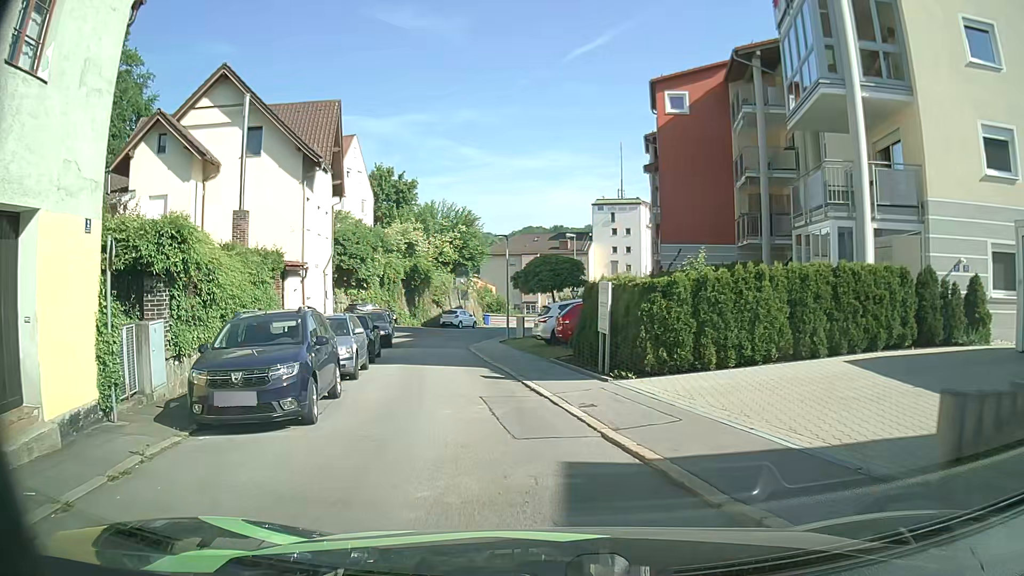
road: residential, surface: asphalt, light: Day
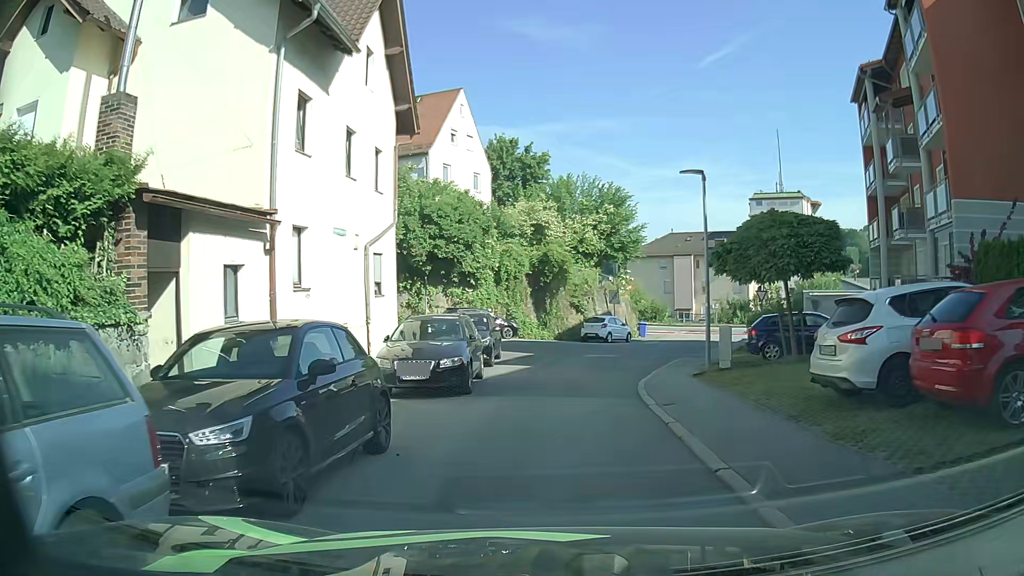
(-1.8, +14.9) m; -13°
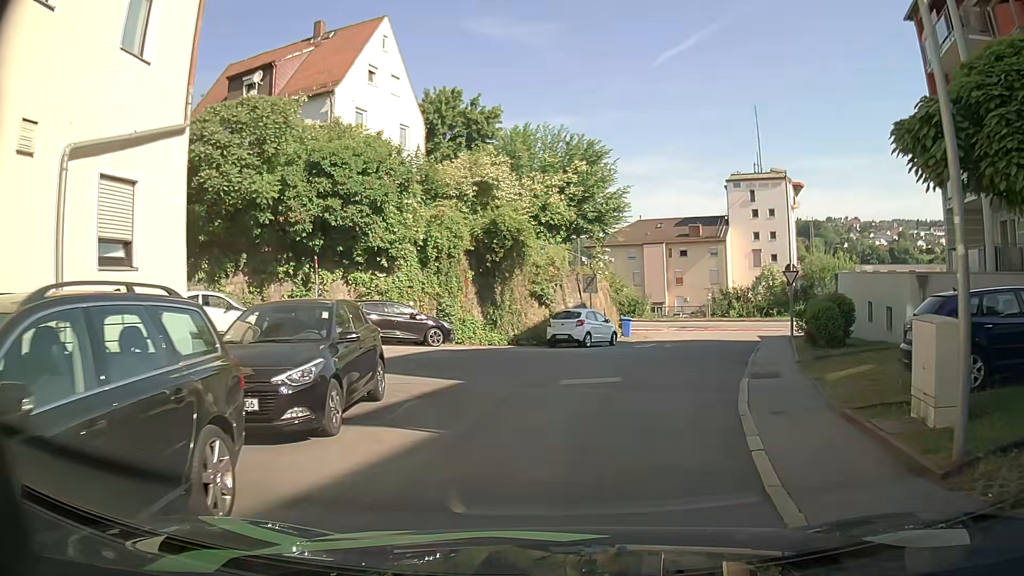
(+0.4, +11.7) m; +5°
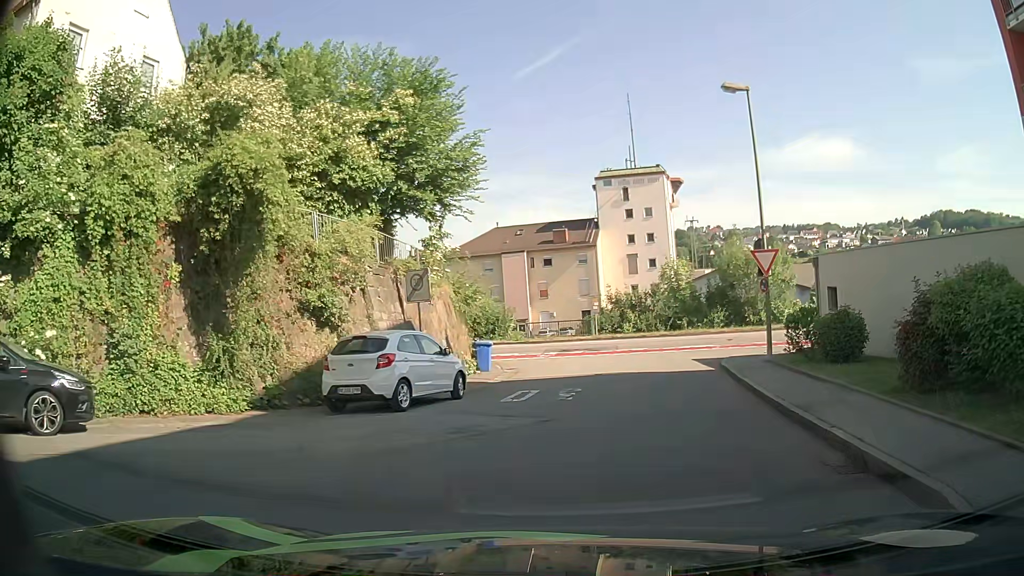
(+1.0, +13.4) m; +11°
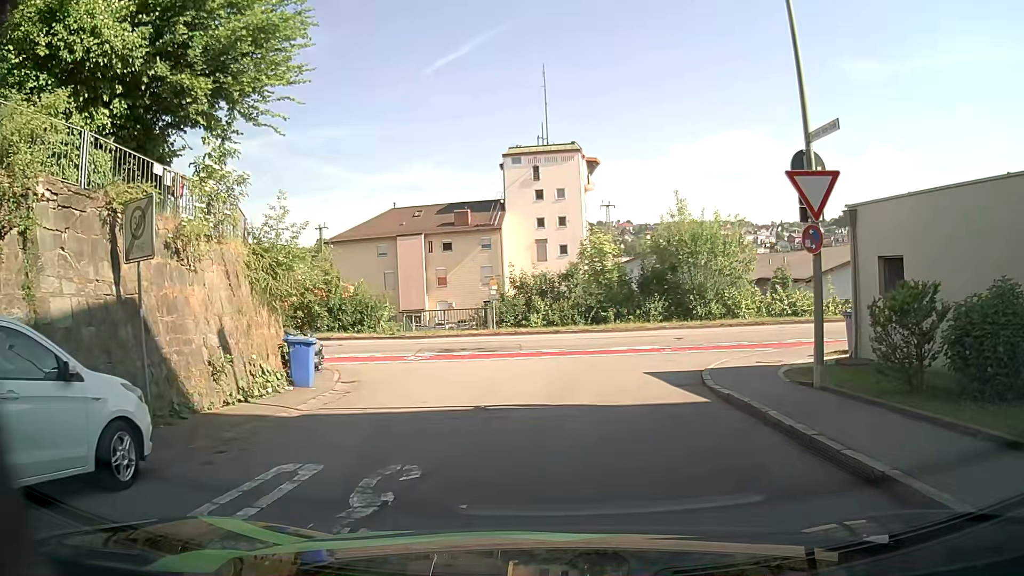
(+0.6, +9.4) m; +6°
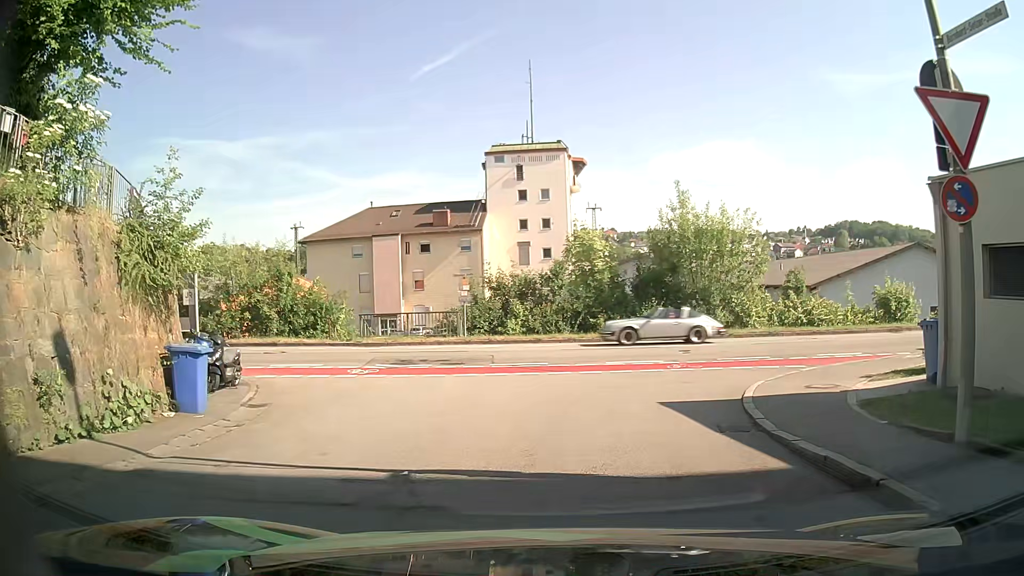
(+0.1, +4.1) m; +2°
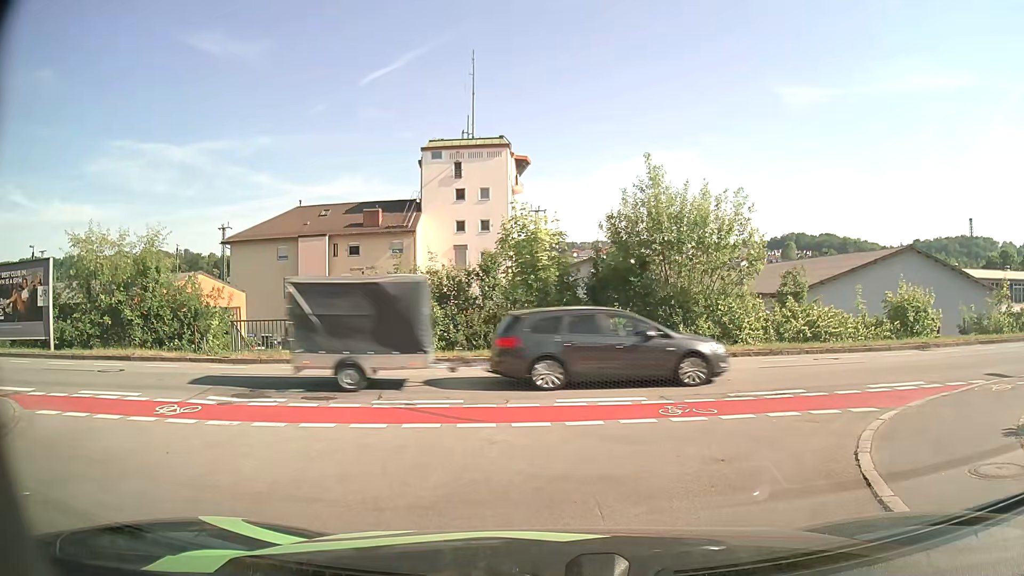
(+0.3, +6.4) m; +5°
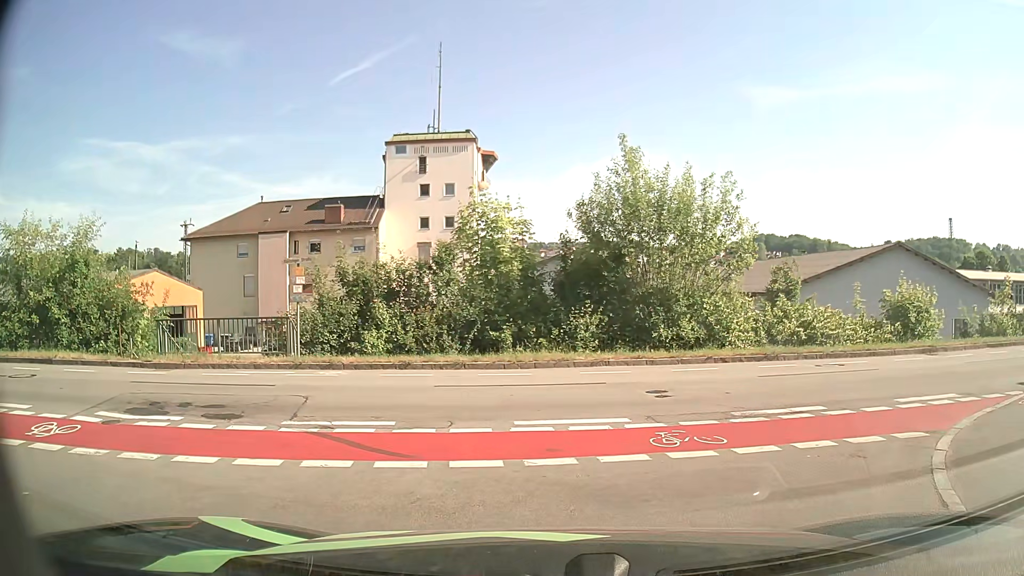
(+0.1, +2.4) m; +4°
